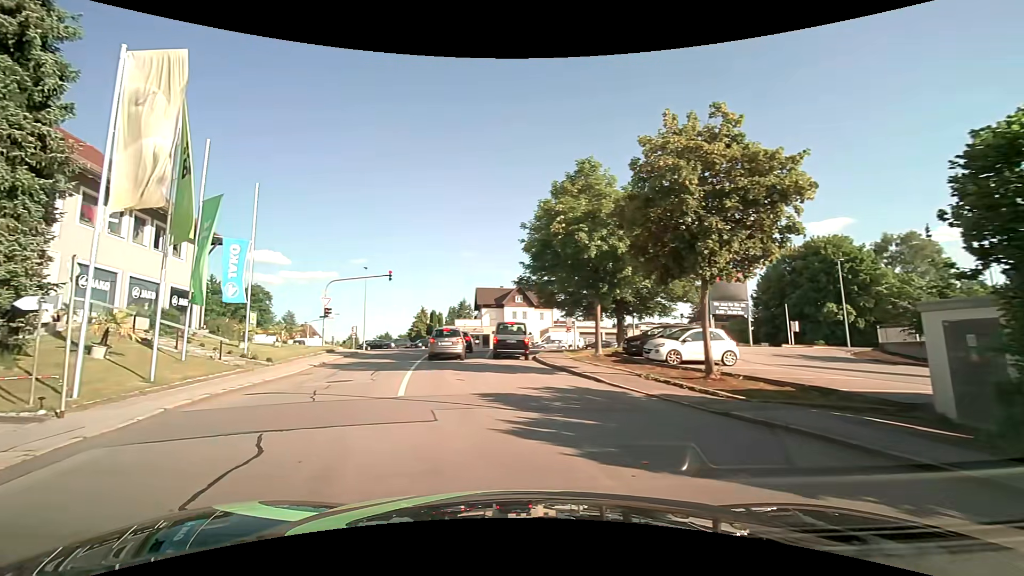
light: Day
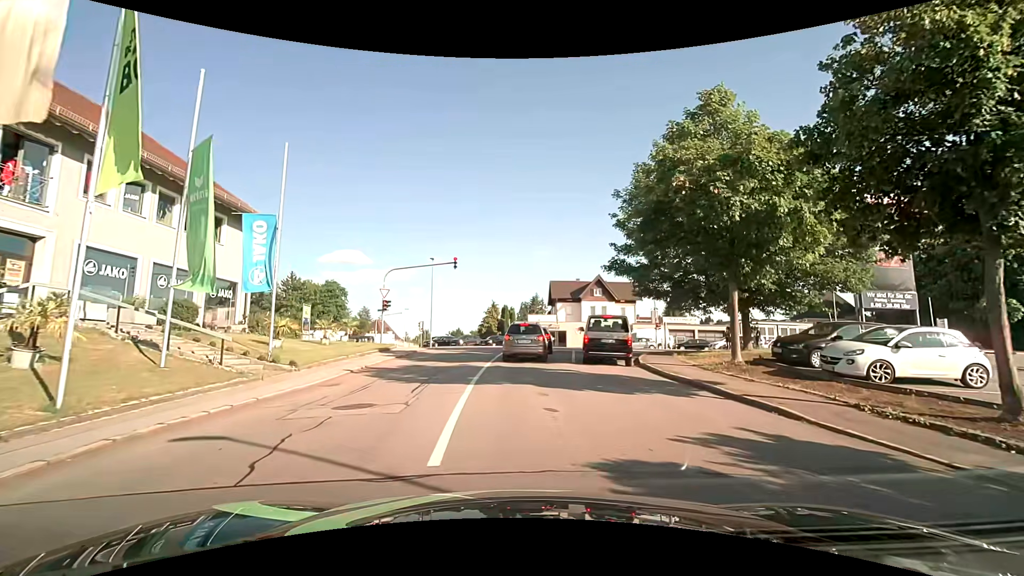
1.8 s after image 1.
(-0.9, +6.2) m; -10°
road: residential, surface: asphalt
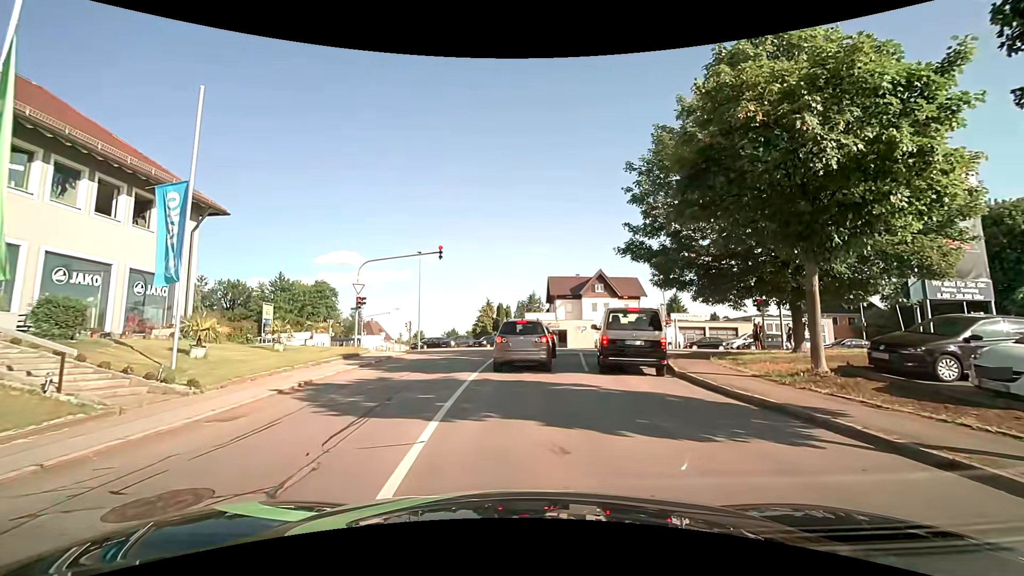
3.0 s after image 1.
(0.0, +4.9) m; 0°
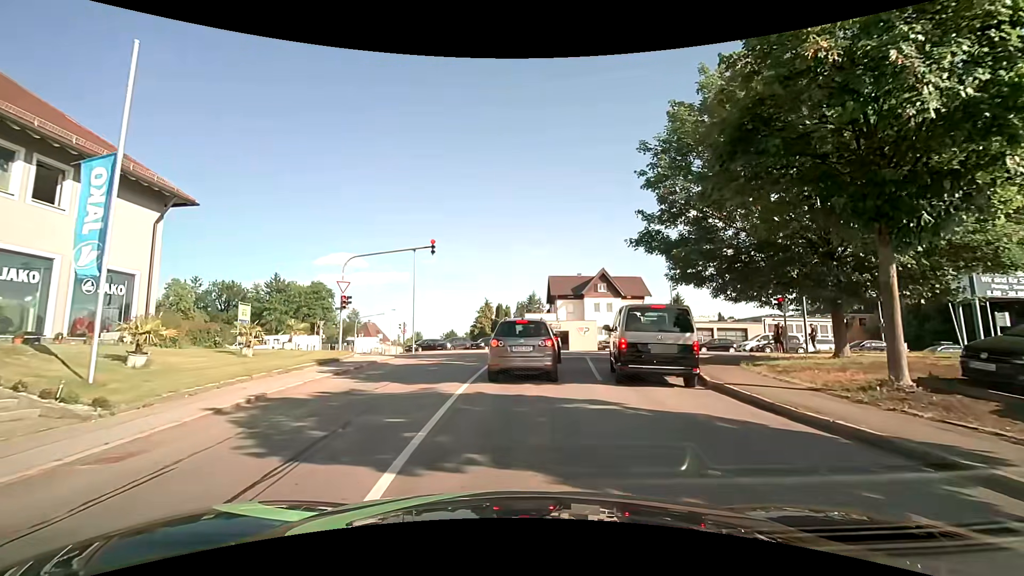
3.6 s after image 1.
(0.0, +2.5) m; +1°
